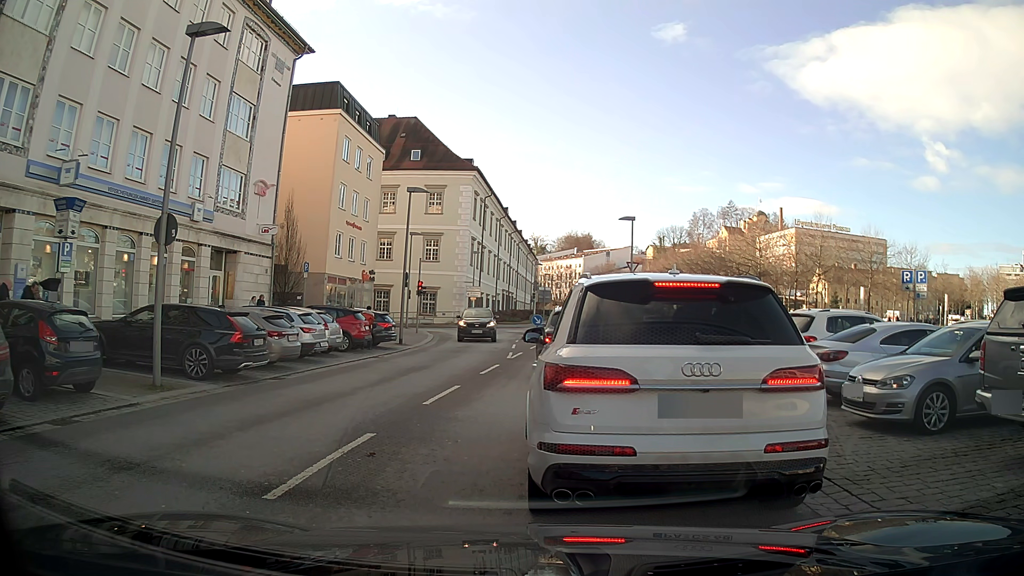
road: tertiary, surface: asphalt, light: Day
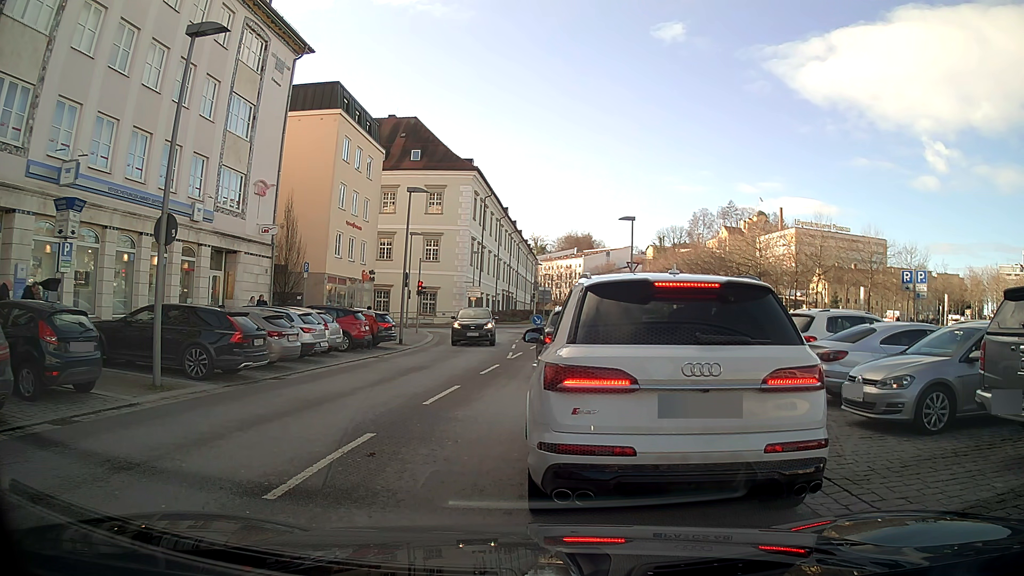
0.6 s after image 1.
(0.0, 0.0) m; 0°
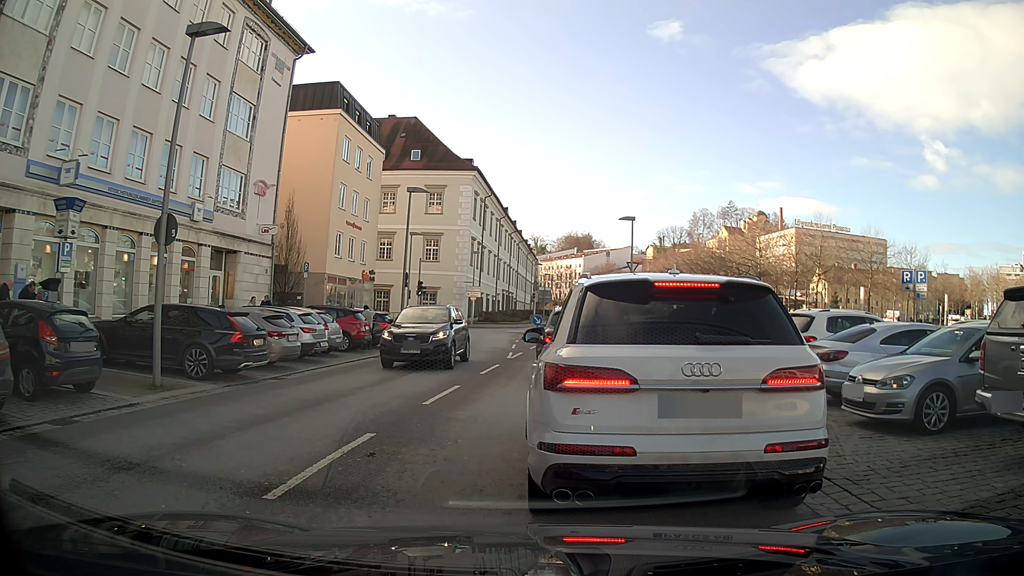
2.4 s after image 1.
(0.0, 0.0) m; 0°
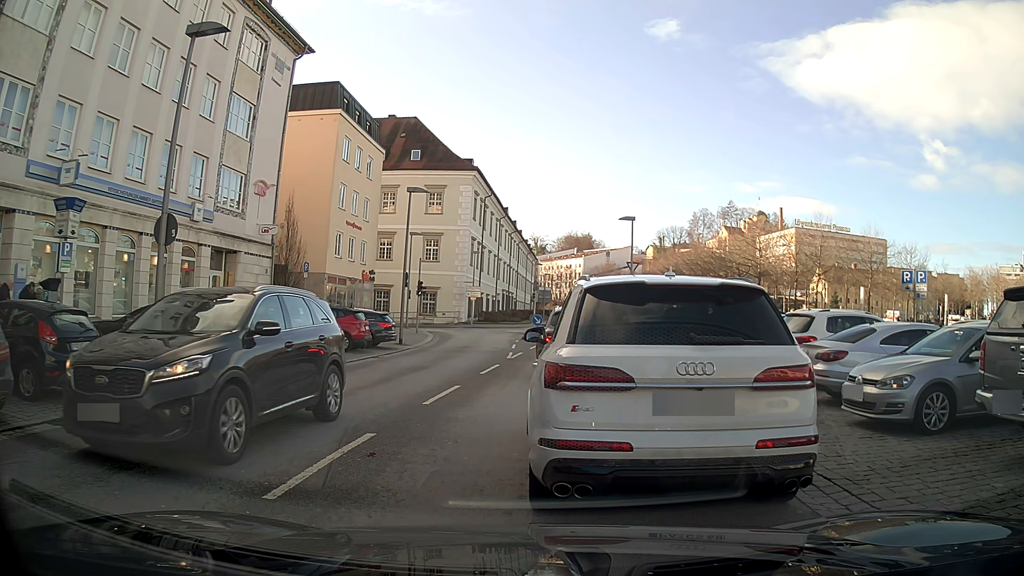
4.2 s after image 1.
(0.0, 0.0) m; 0°
(0, +10) (+1, +20) (+2, +30) (+3, +40) (+5, +50) (+7, +60) (+8, +69) (+9, +79) (+10, +89) (+11, +99) m
